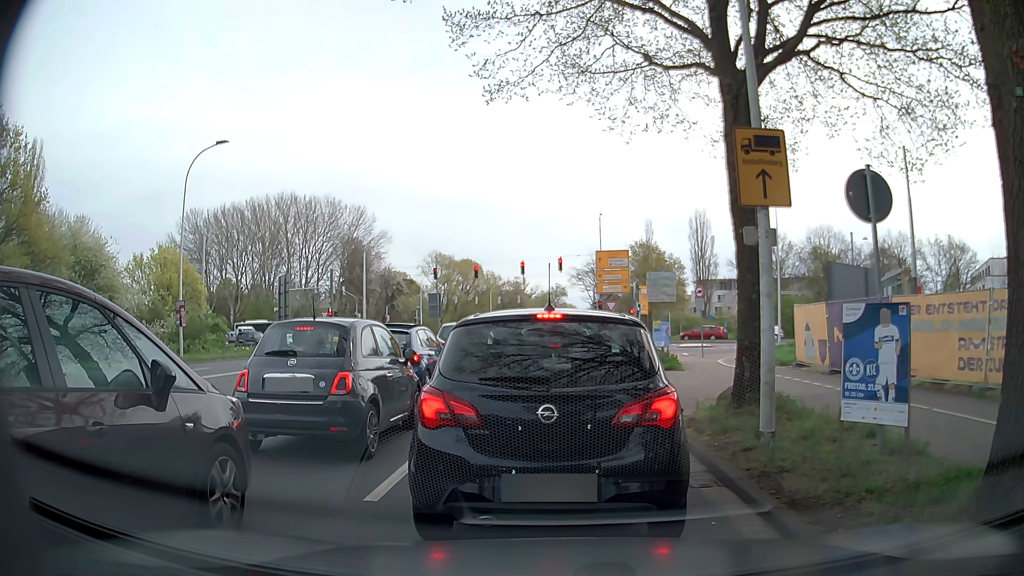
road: secondary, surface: asphalt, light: Day
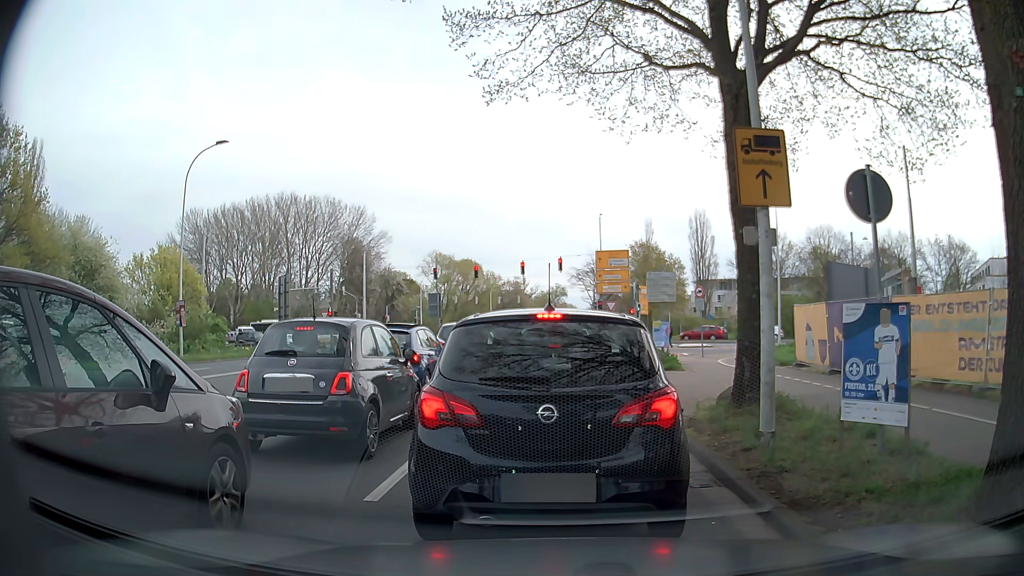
(0.0, 0.0) m; 0°
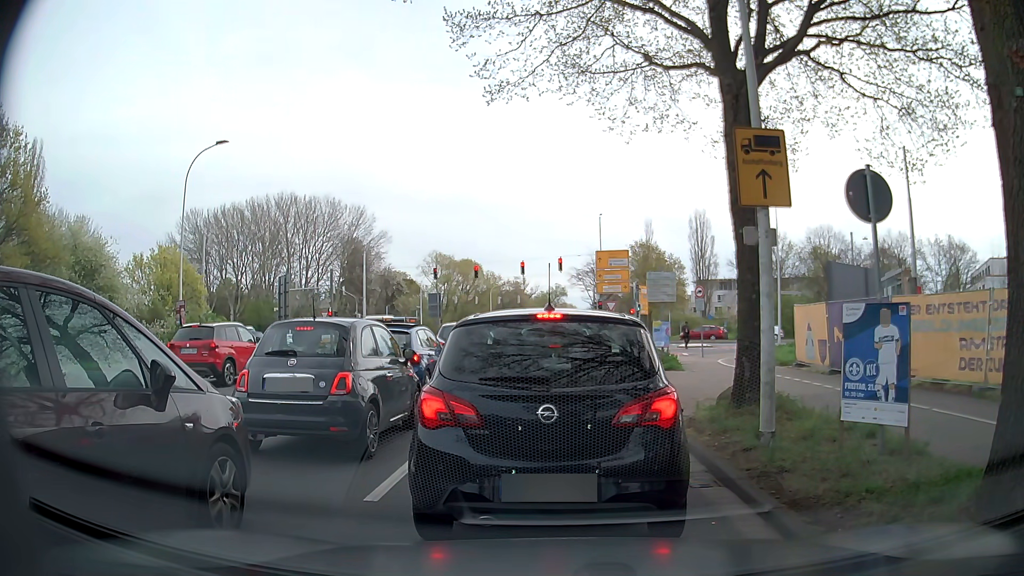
(0.0, 0.0) m; 0°
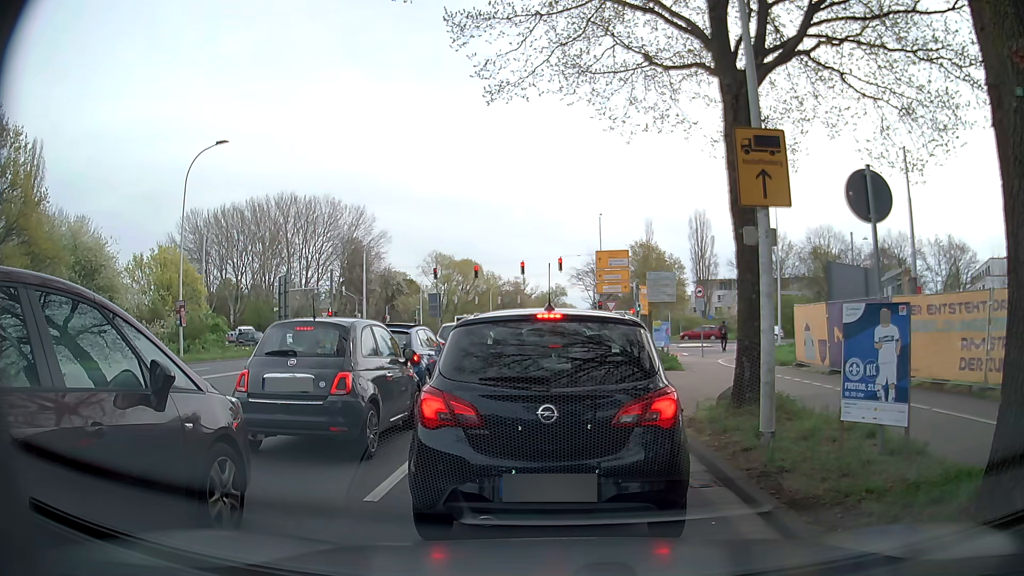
(0.0, 0.0) m; 0°
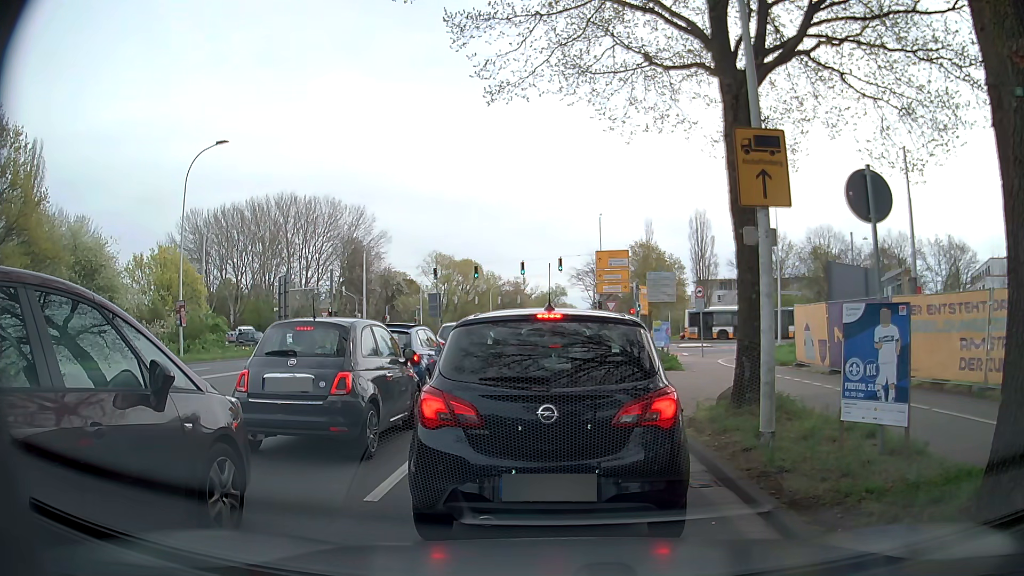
(0.0, 0.0) m; 0°
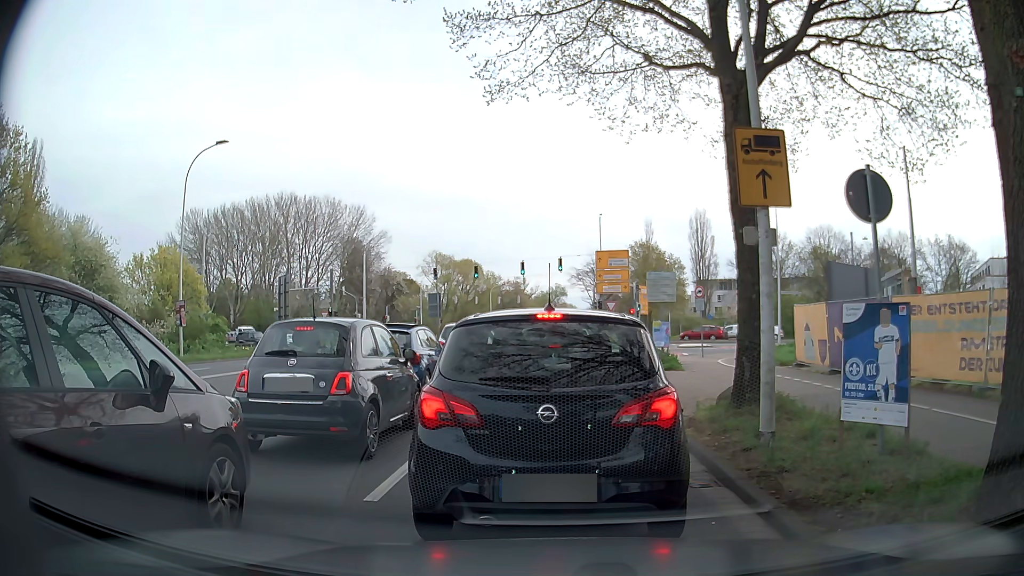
(0.0, 0.0) m; 0°
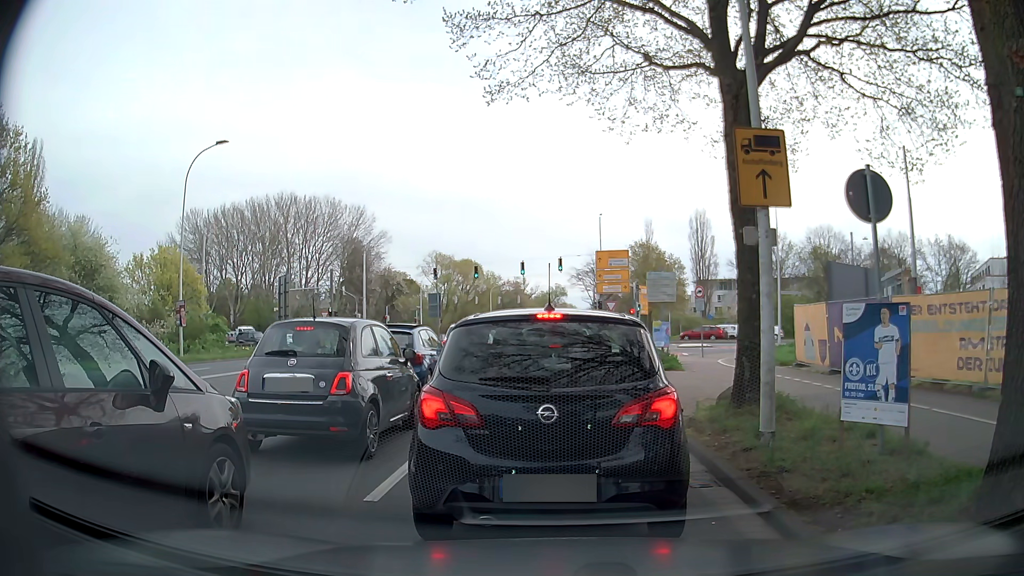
(0.0, 0.0) m; 0°
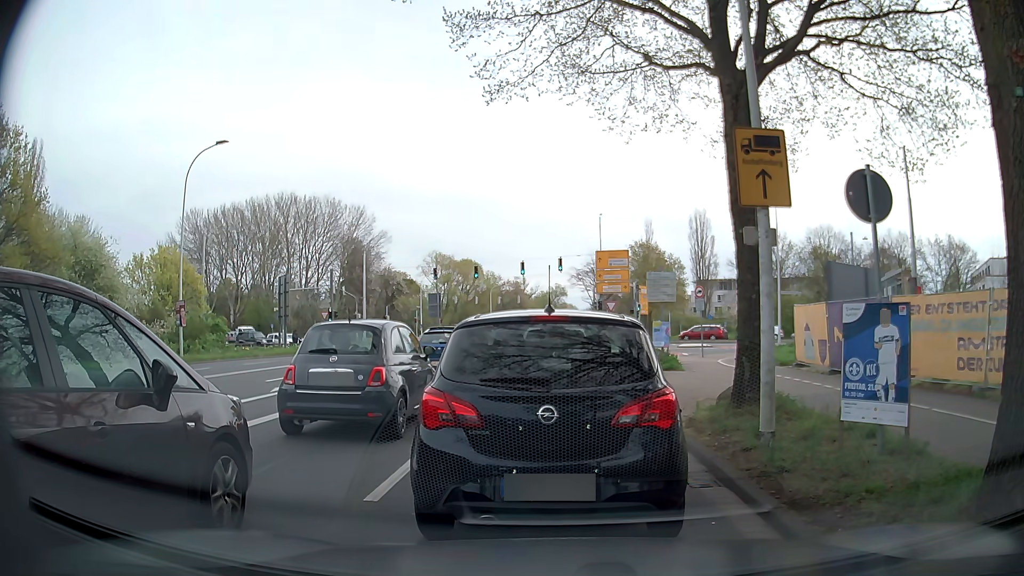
(0.0, 0.0) m; 0°
